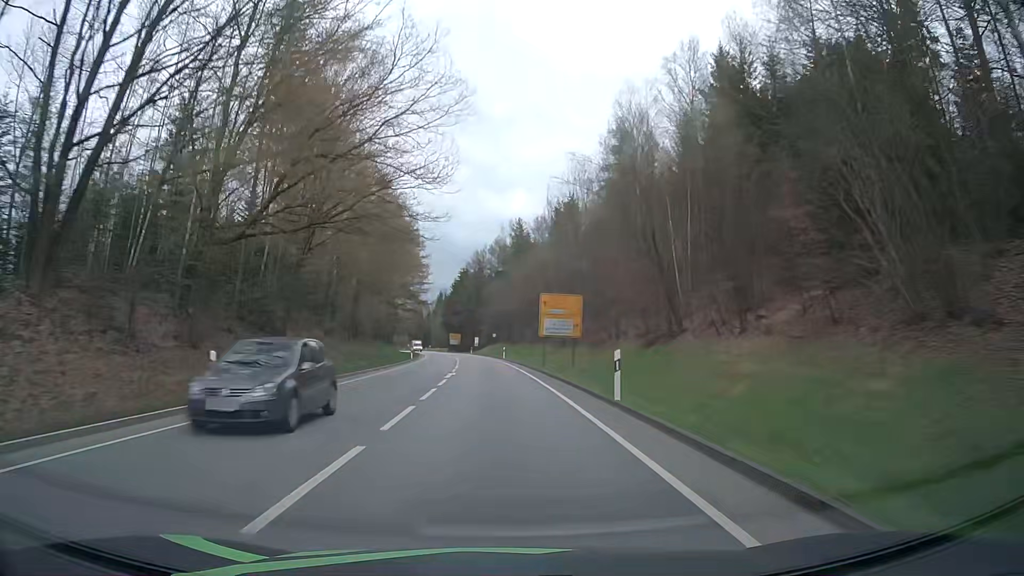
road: primary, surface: asphalt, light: Day
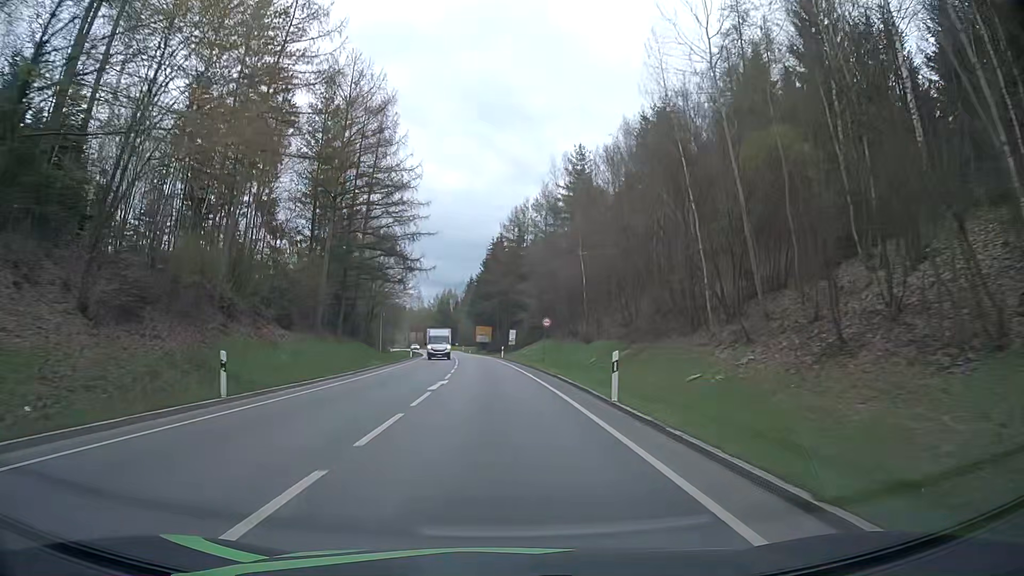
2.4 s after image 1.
(-1.4, +49.8) m; -3°
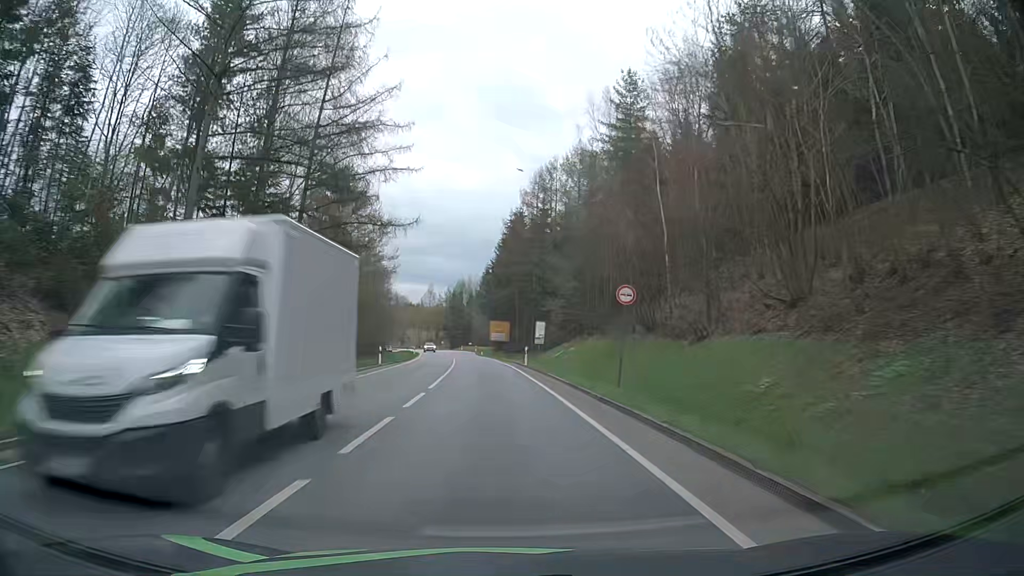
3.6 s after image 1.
(-0.5, +24.6) m; -2°
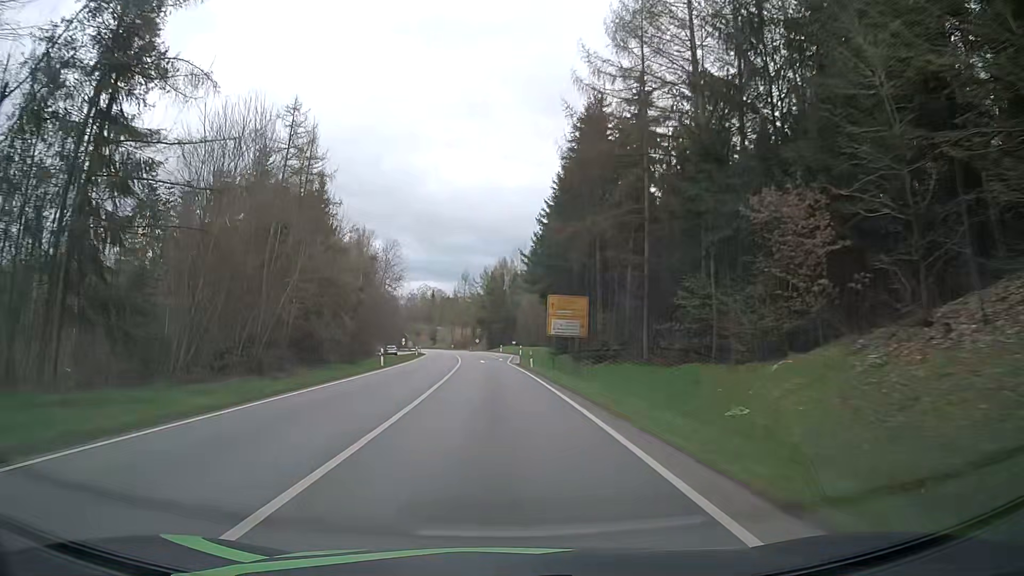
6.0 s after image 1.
(-1.7, +48.9) m; -4°
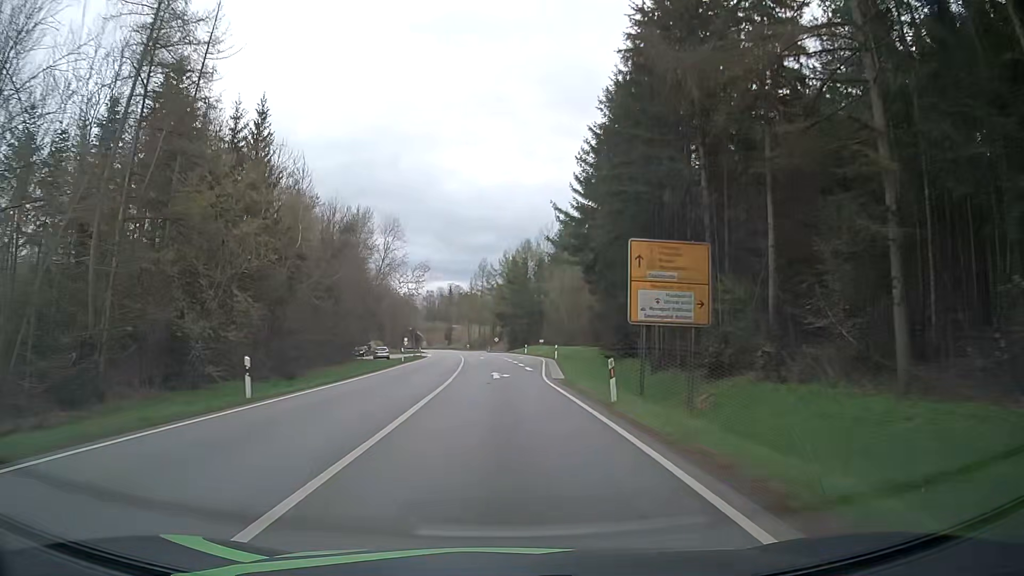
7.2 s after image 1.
(-0.4, +24.4) m; -2°
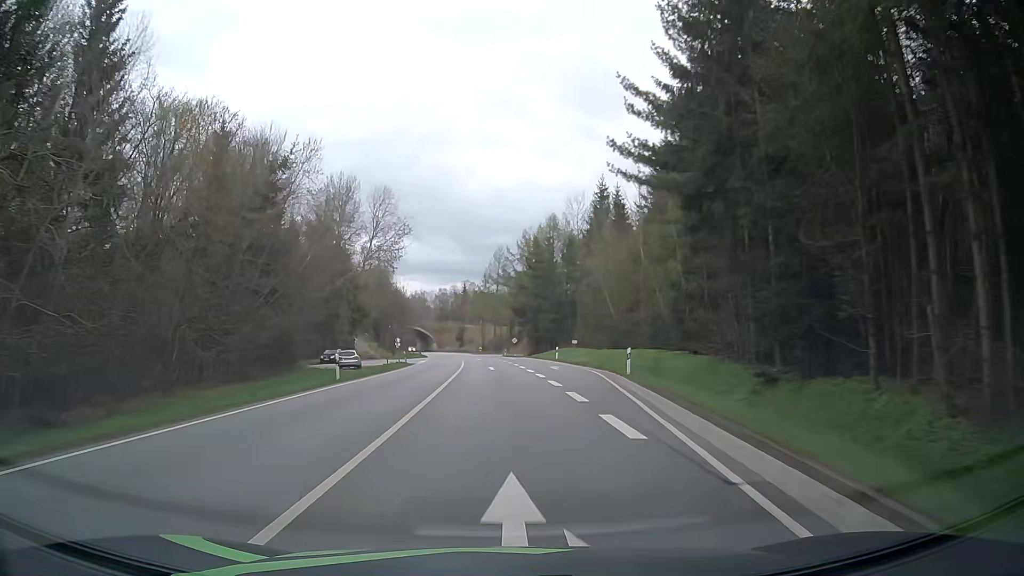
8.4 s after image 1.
(-0.4, +24.4) m; -2°
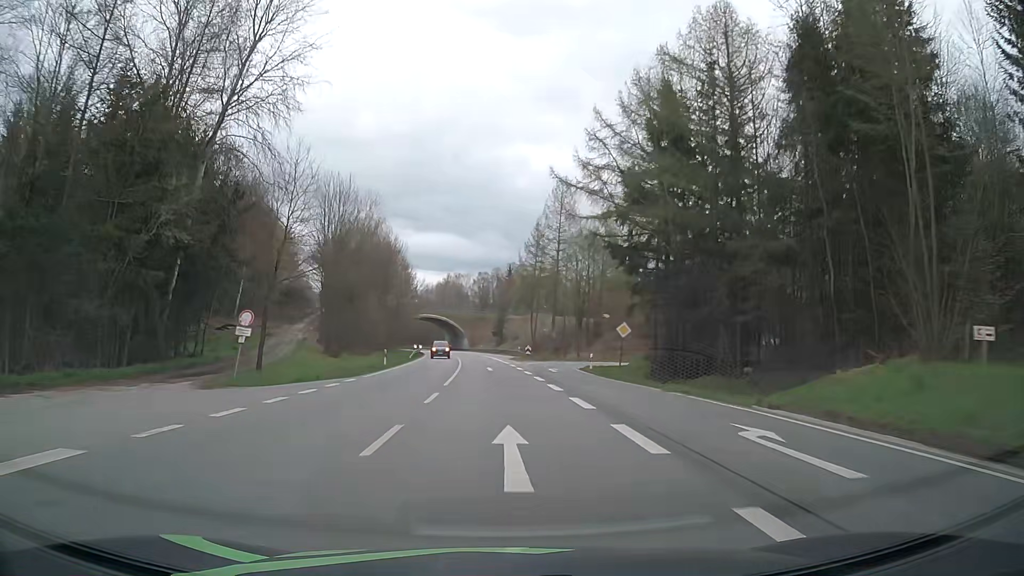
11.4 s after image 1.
(-2.4, +61.0) m; -4°
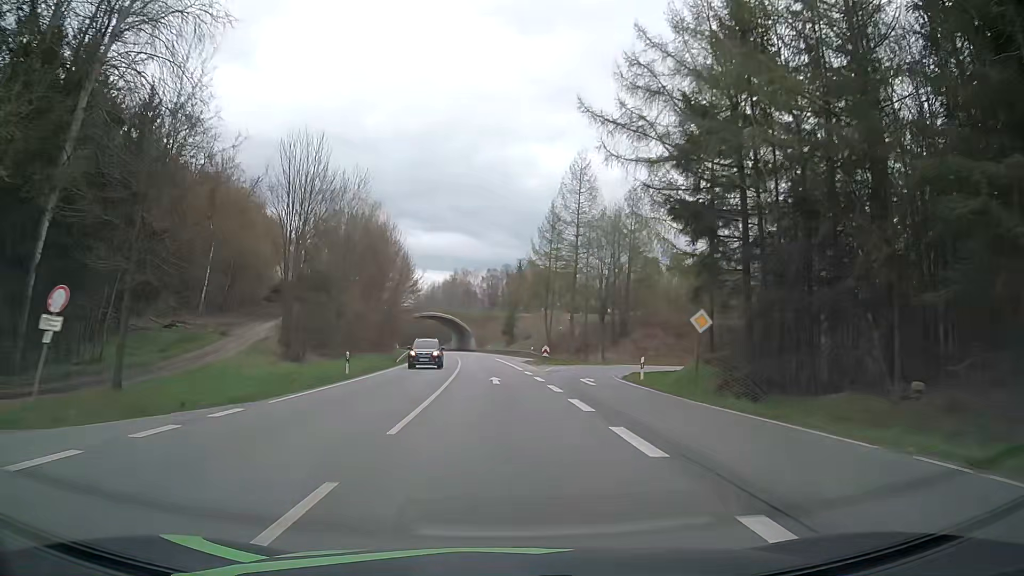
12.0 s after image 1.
(-0.1, +12.2) m; -1°
(0, +10) (0, +20) (-1, +30) (-1, +40) (-2, +50) (-2, +60) (-3, +70) (-4, +80) (-5, +90) (-6, +100) m
